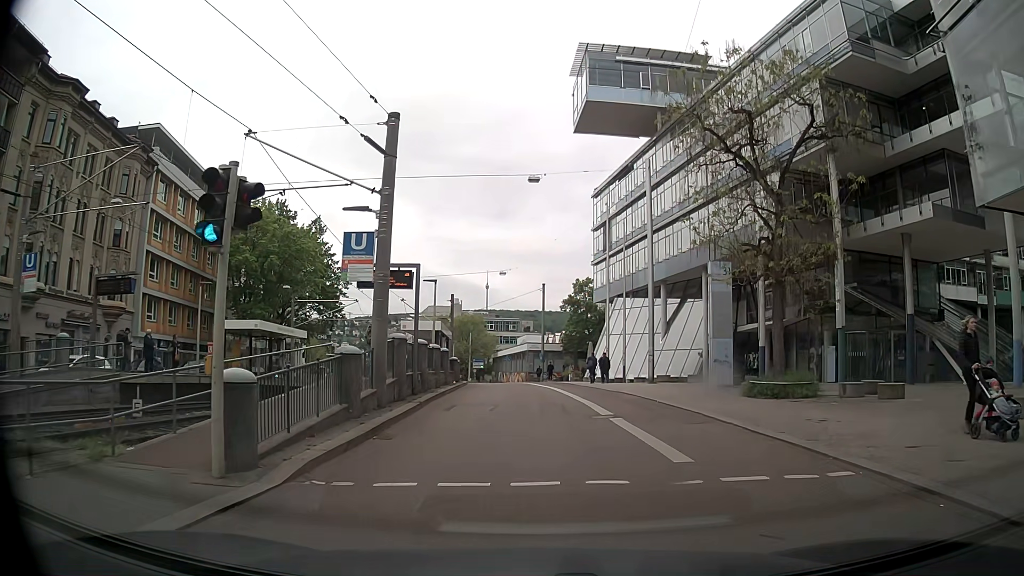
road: secondary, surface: asphalt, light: Day
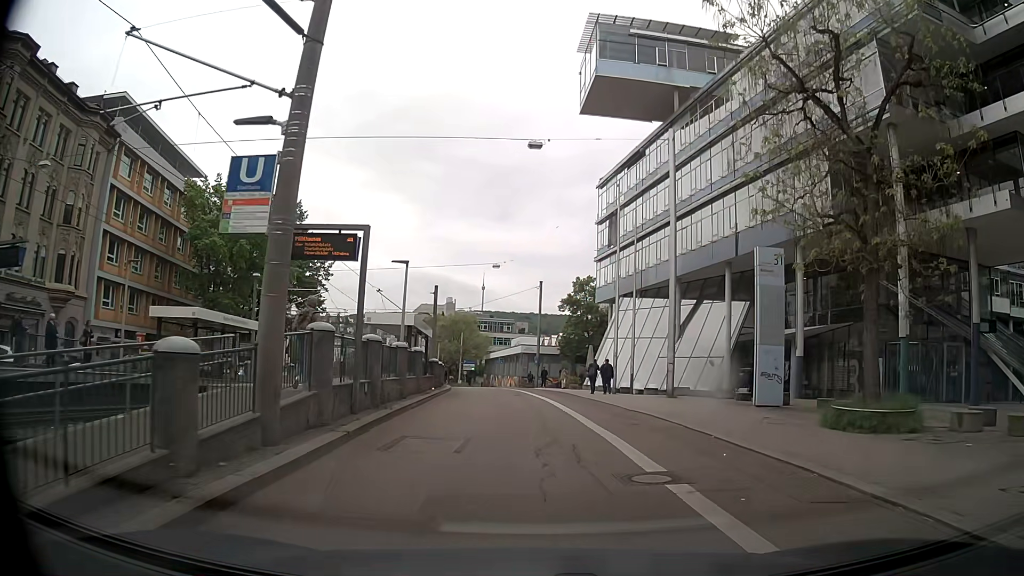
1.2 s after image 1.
(0.0, +6.5) m; +1°
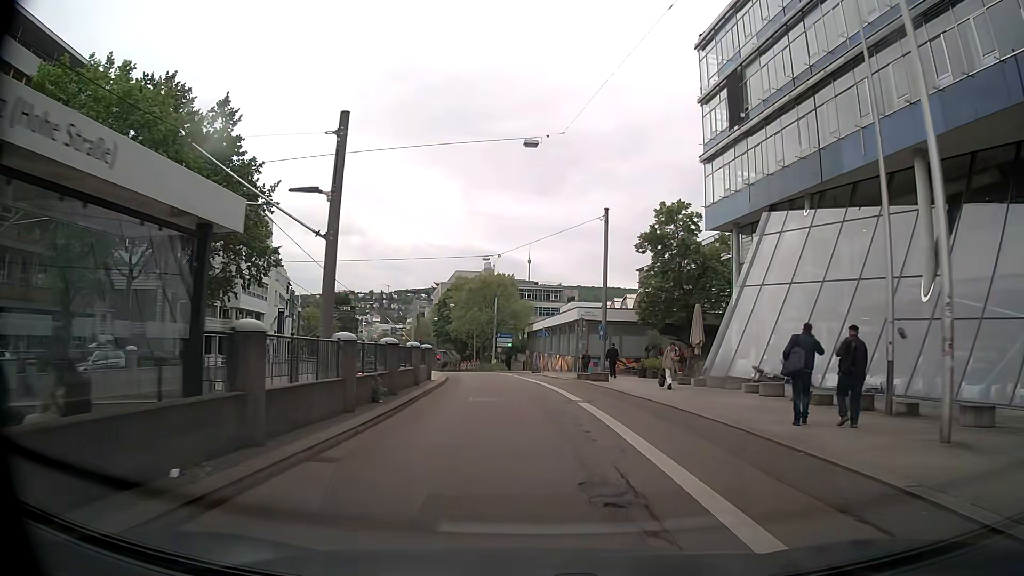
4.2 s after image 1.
(-1.1, +26.7) m; -5°
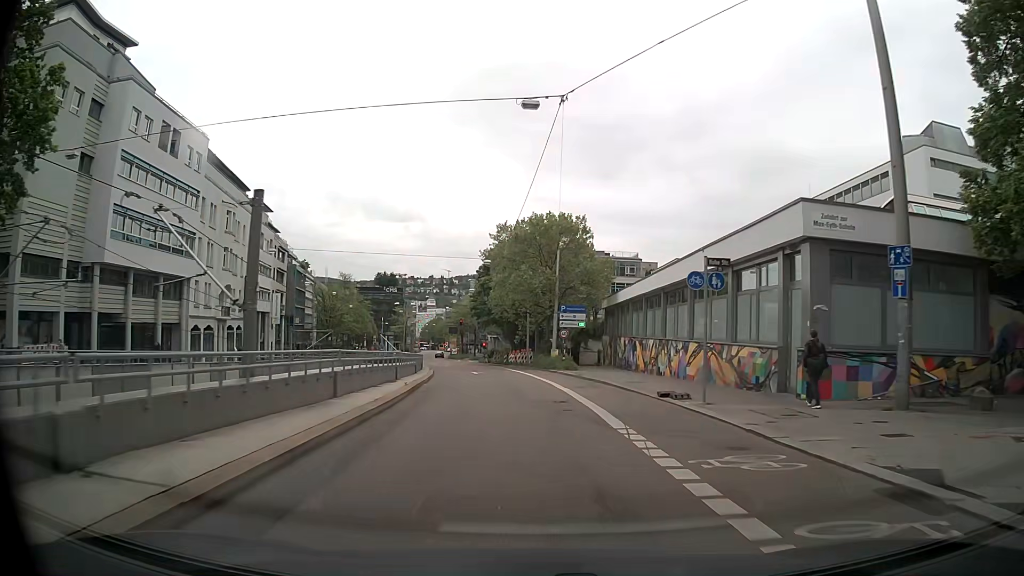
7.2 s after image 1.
(-1.4, +32.8) m; -5°
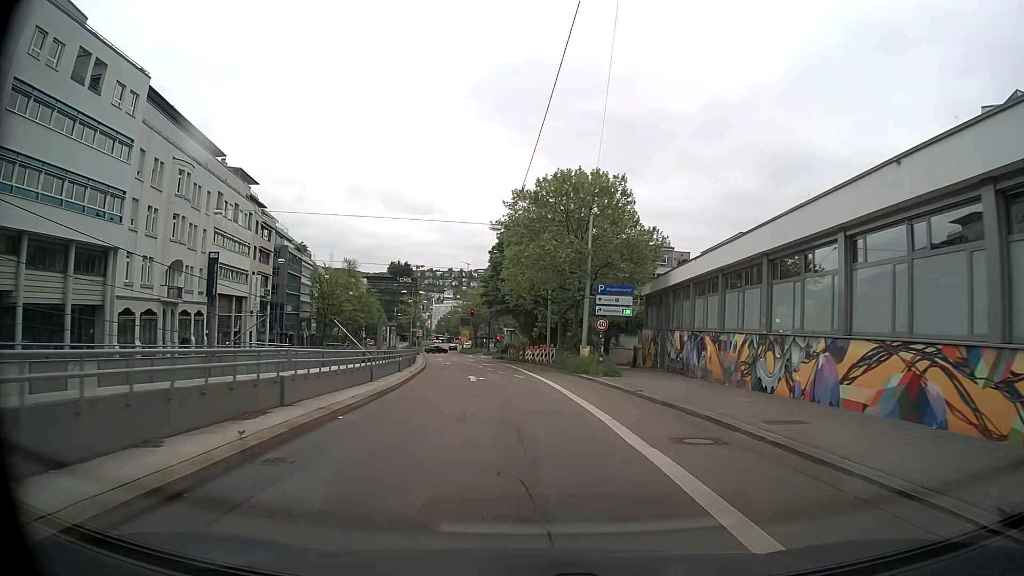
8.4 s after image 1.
(-0.2, +13.3) m; -2°
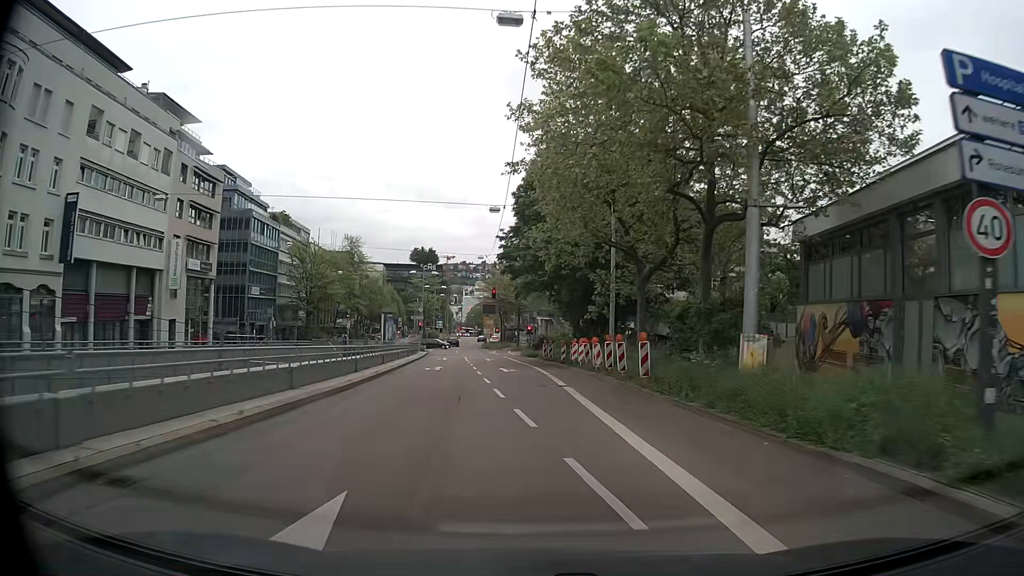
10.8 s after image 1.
(-0.5, +26.1) m; -3°
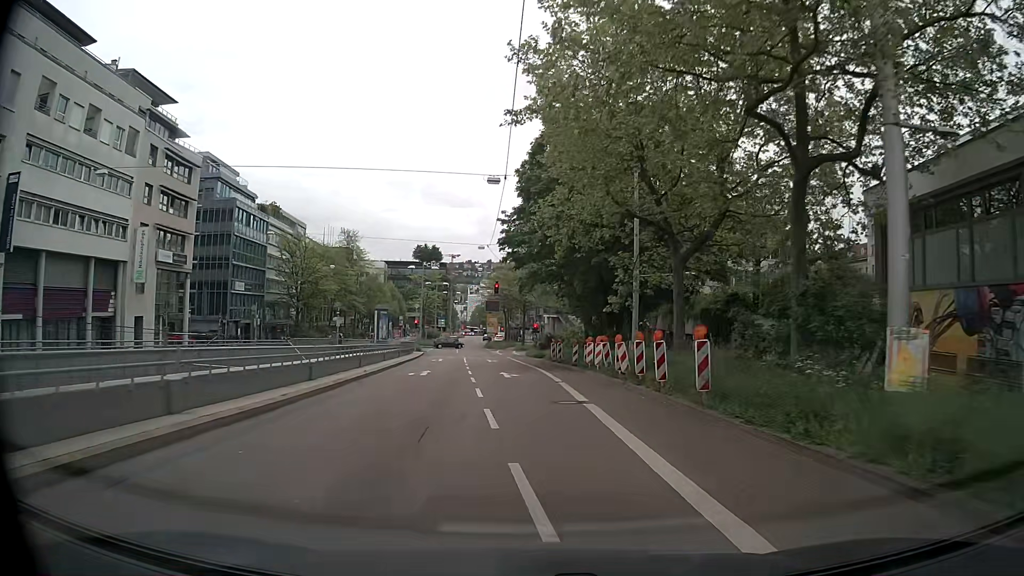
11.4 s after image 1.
(0.0, +6.3) m; -1°
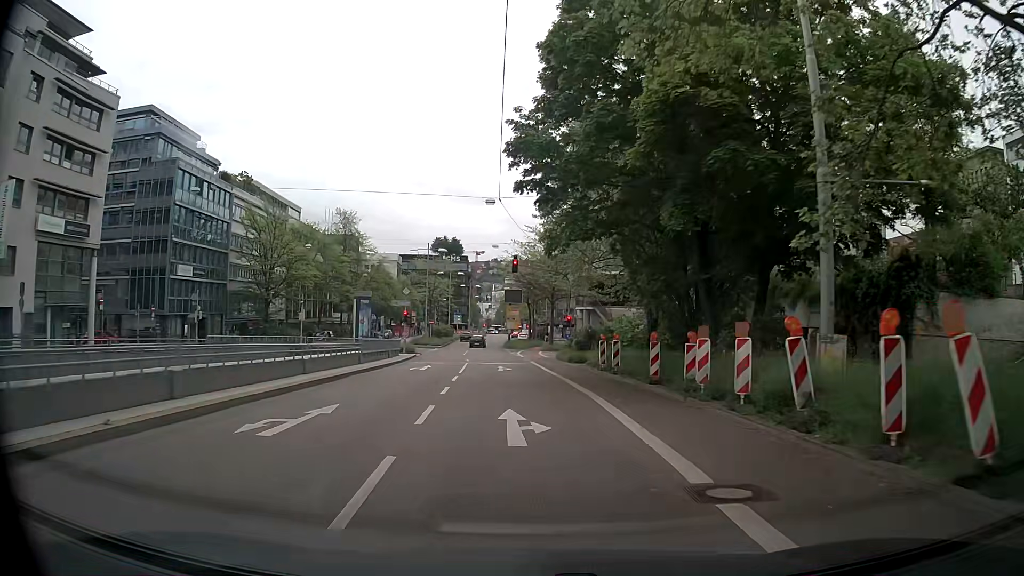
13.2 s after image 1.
(-0.1, +18.4) m; -1°
